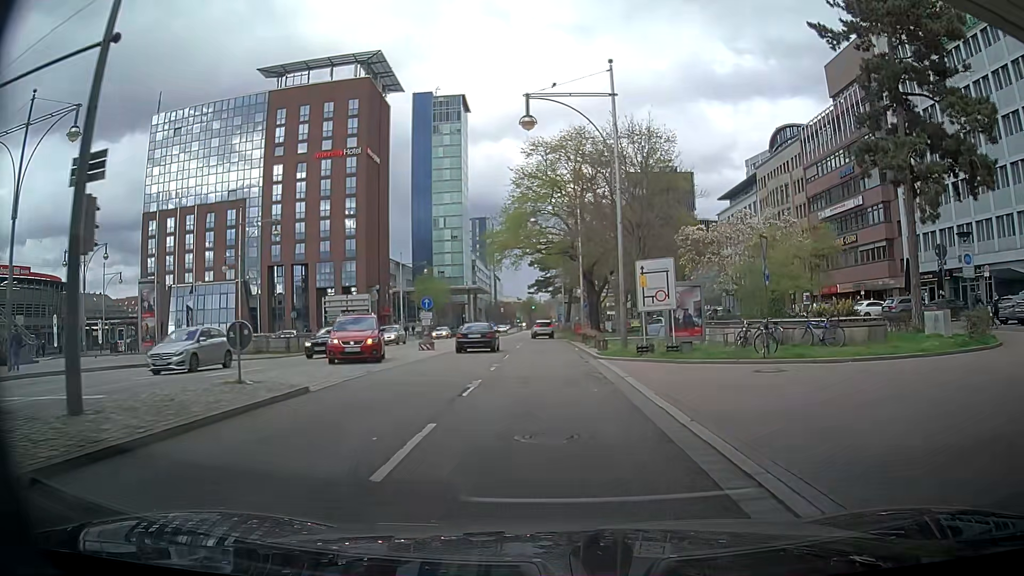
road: primary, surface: asphalt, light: Day
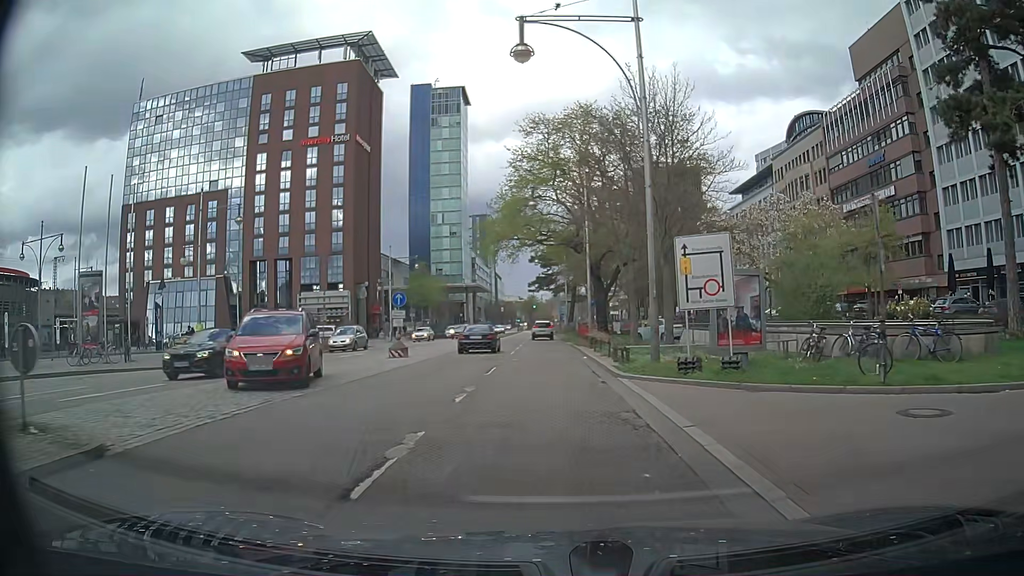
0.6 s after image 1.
(+0.1, +6.6) m; +1°
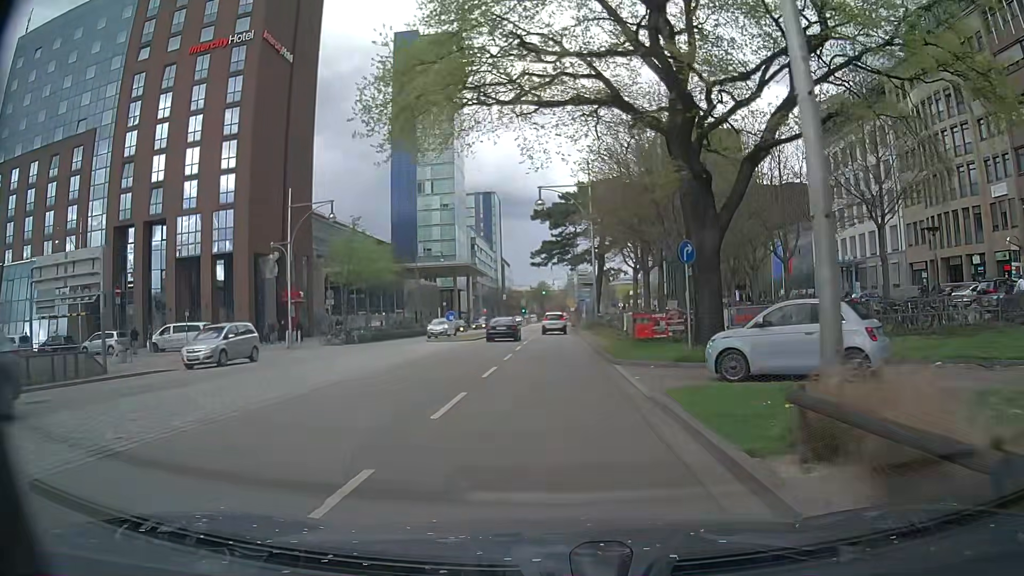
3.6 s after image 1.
(-0.6, +32.2) m; -2°
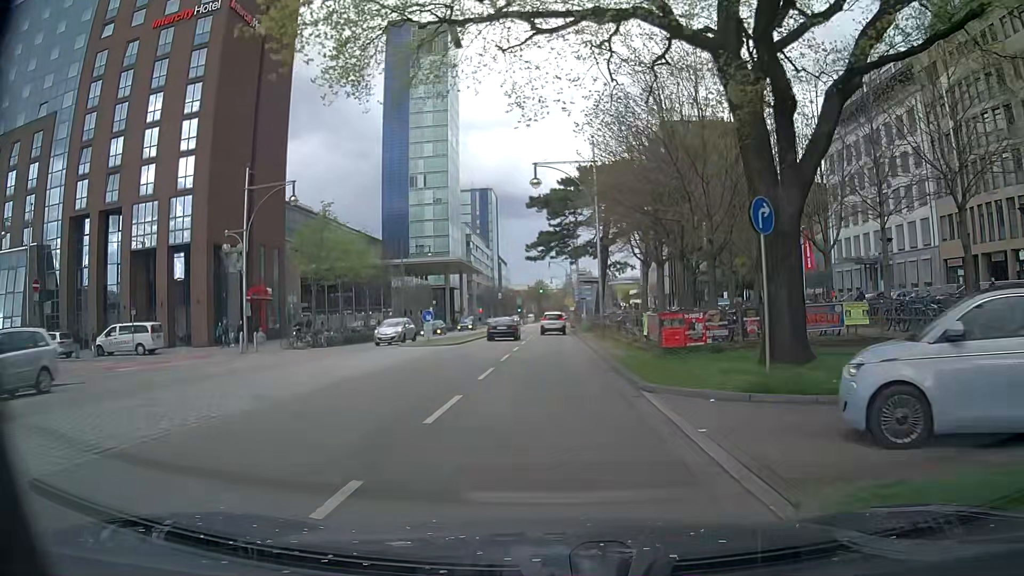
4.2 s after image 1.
(0.0, +6.4) m; 0°
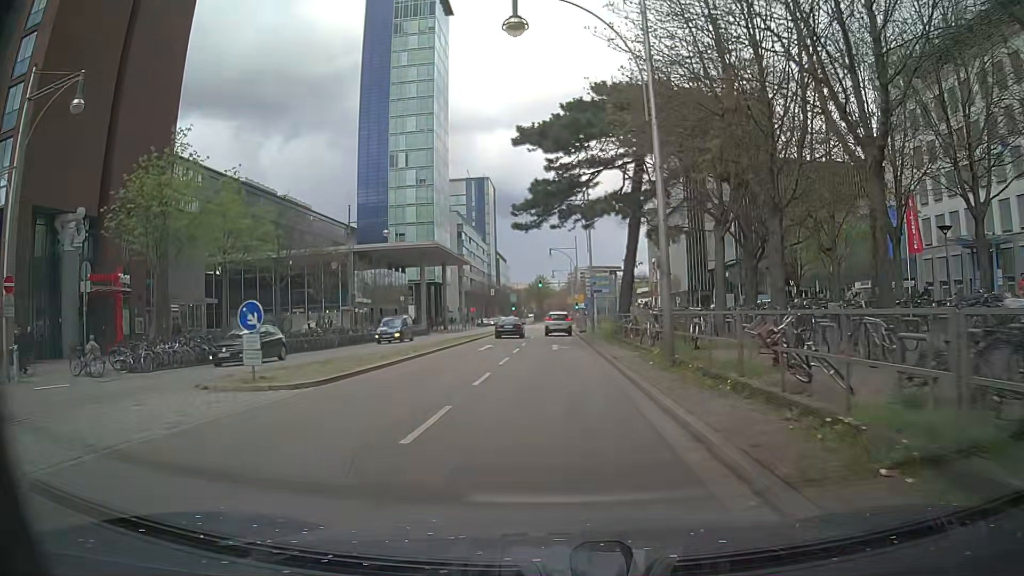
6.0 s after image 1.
(0.0, +19.4) m; -1°
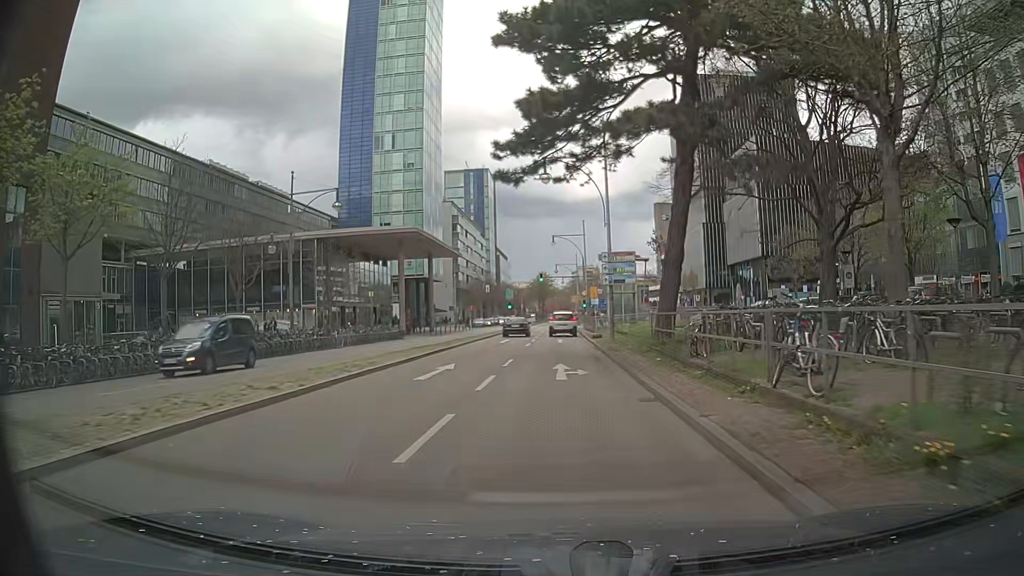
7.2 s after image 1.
(0.0, +12.8) m; 0°
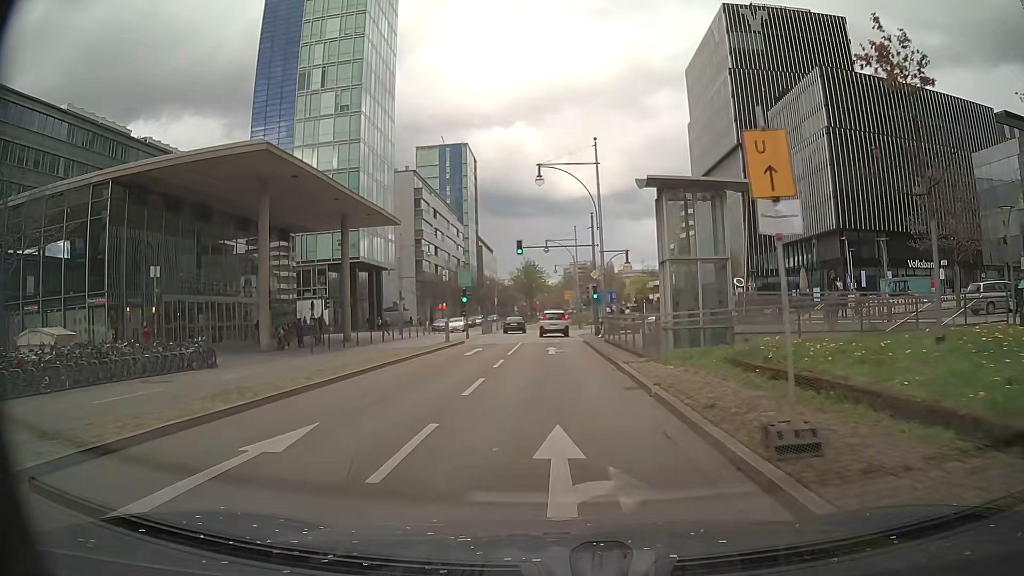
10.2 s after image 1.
(+0.2, +30.8) m; +1°
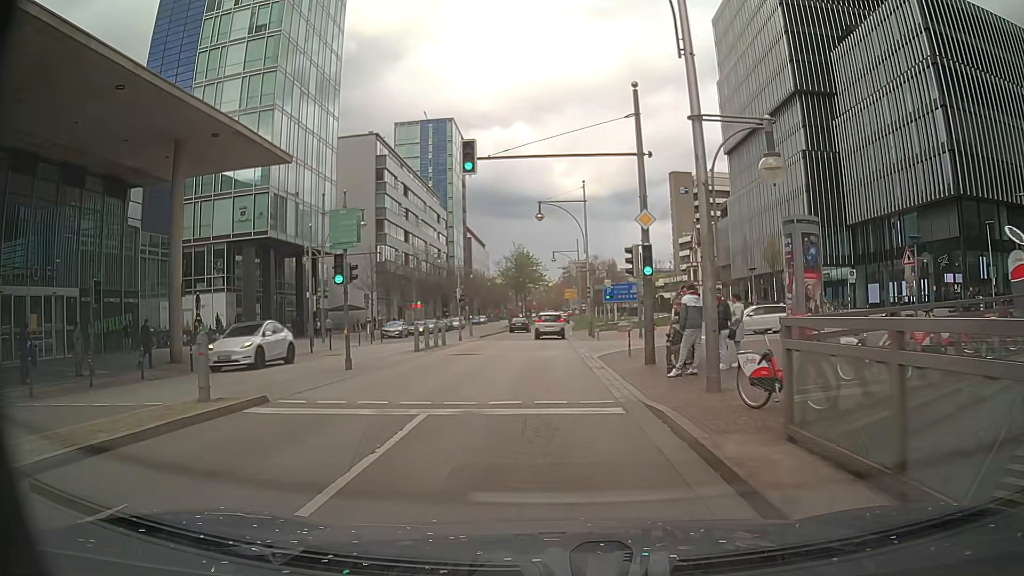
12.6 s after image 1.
(+0.2, +24.1) m; 0°
(0, +10) (0, +20) (0, +30) (0, +40) (0, +50) (0, +60) (0, +70) (0, +80) (+1, +90) (+1, +100) m
